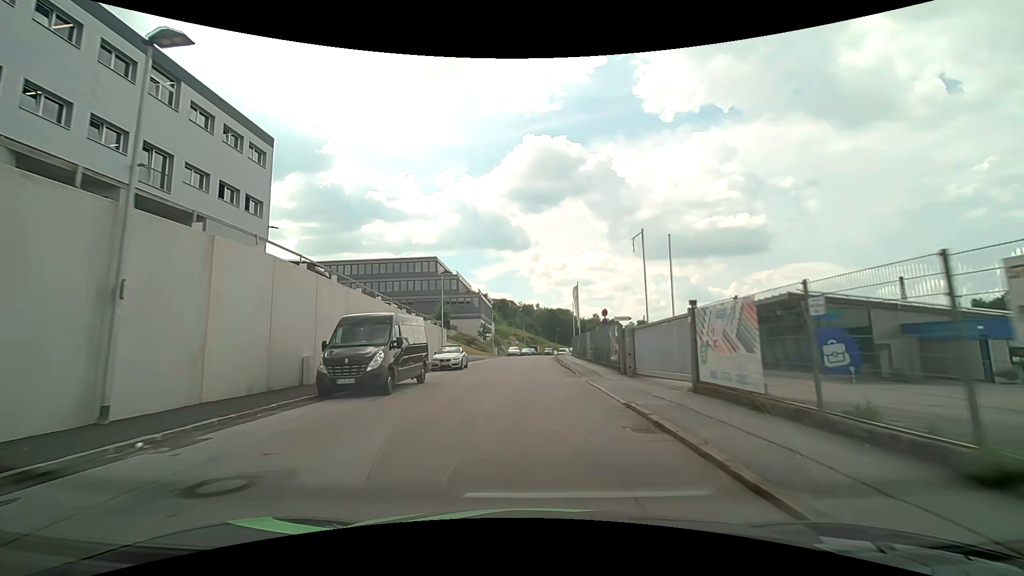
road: residential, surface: asphalt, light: Day
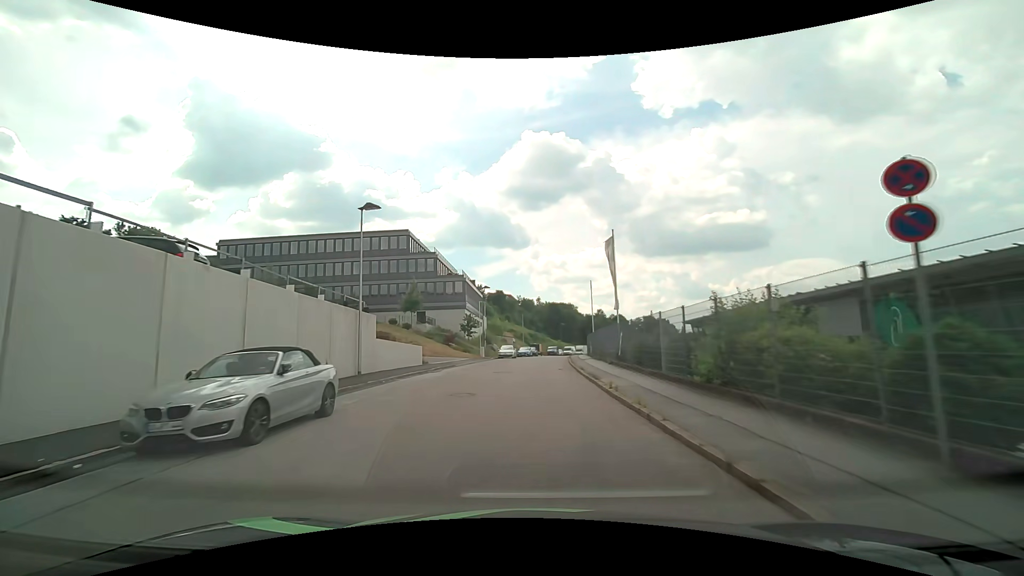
(+0.3, +21.5) m; +1°
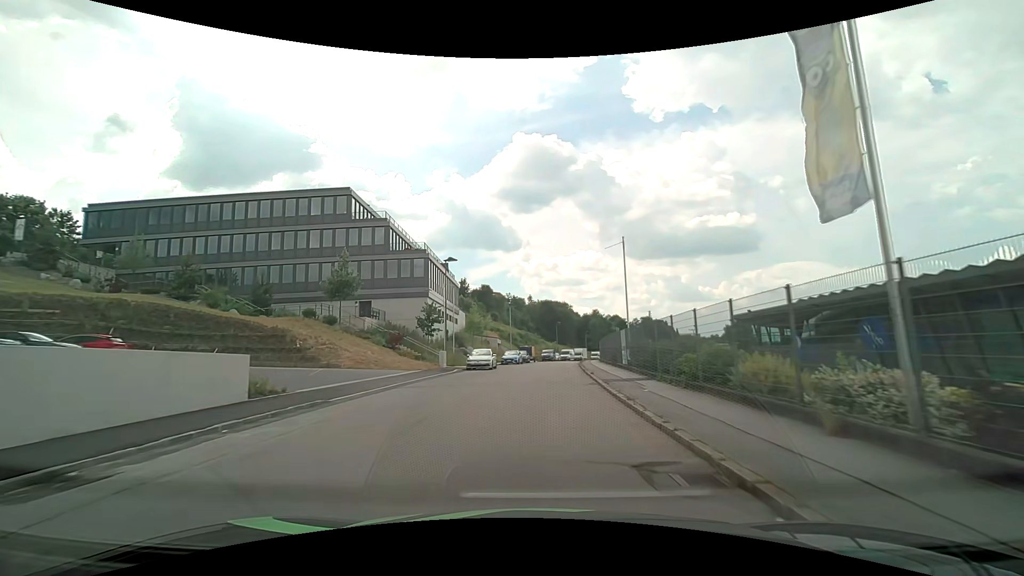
(+0.1, +20.7) m; +1°
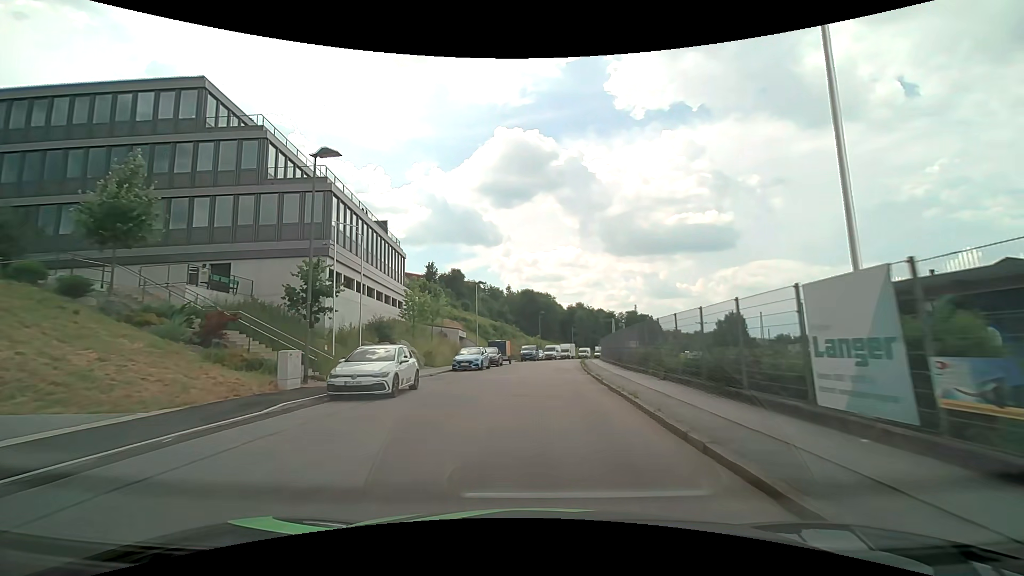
(+0.5, +20.6) m; +2°
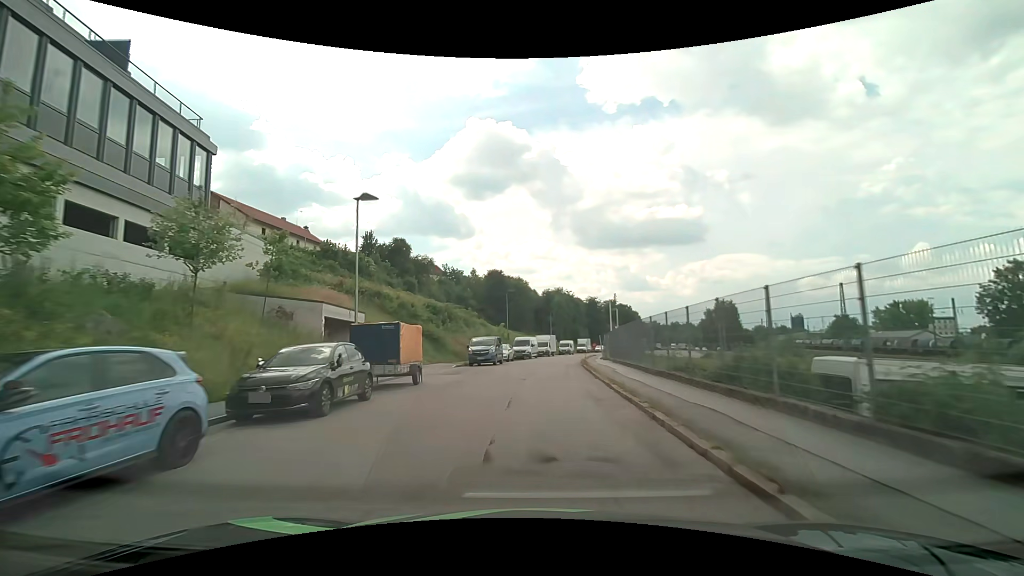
(+1.0, +27.3) m; +3°
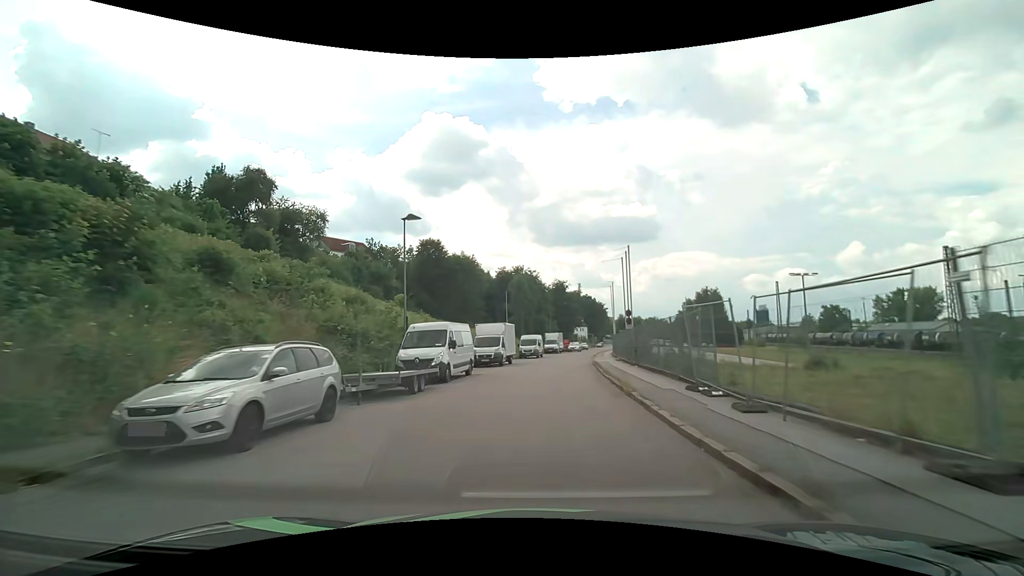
(+1.3, +34.7) m; +4°
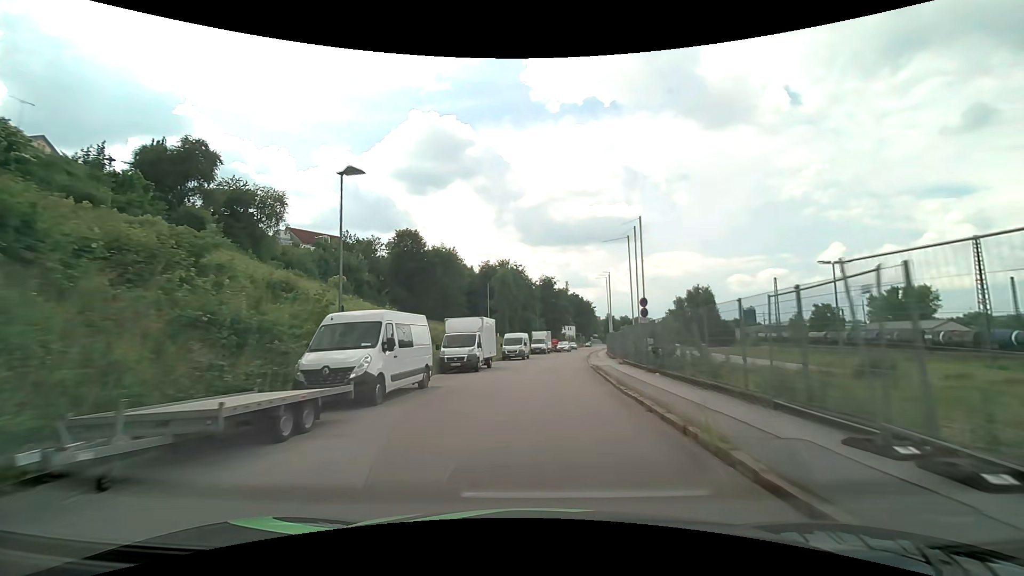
(+0.1, +7.1) m; +2°
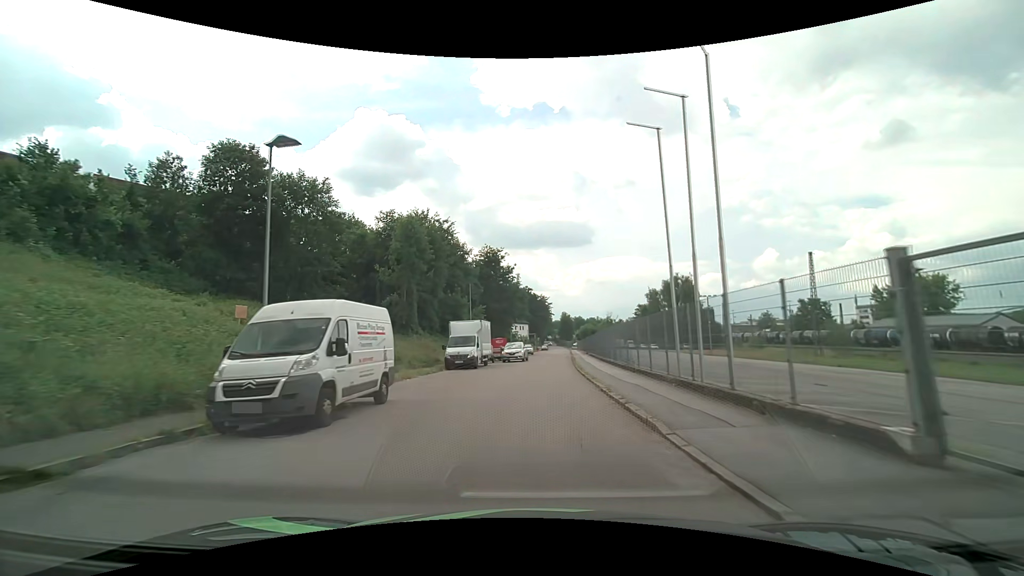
(+1.8, +36.2) m; +5°
(0, +10) (0, +20) (+1, +30) (+1, +40) (+2, +50) (+3, +60) (+4, +70) (+5, +80) (+5, +90) (+6, +100) m
